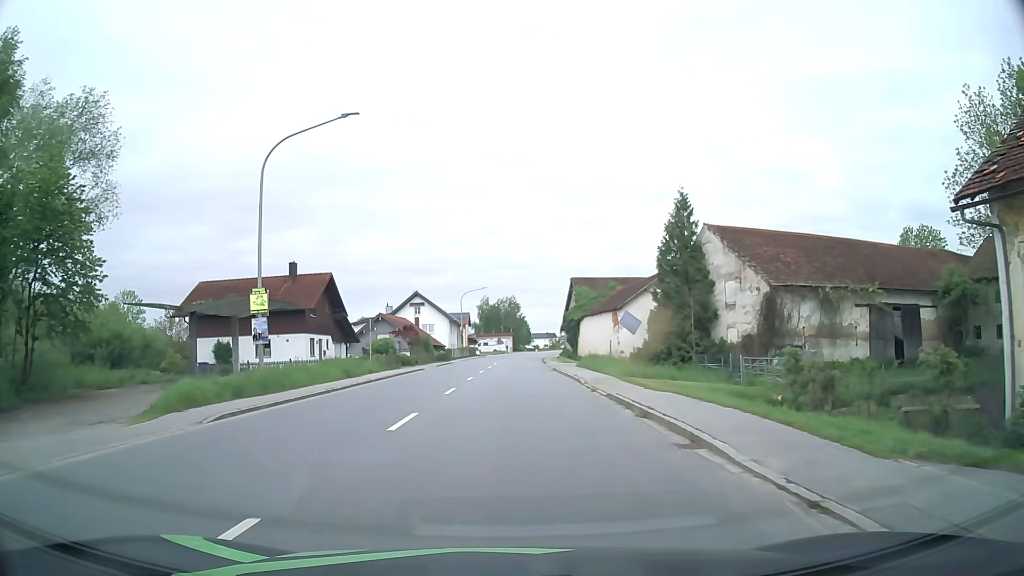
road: primary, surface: asphalt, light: Day
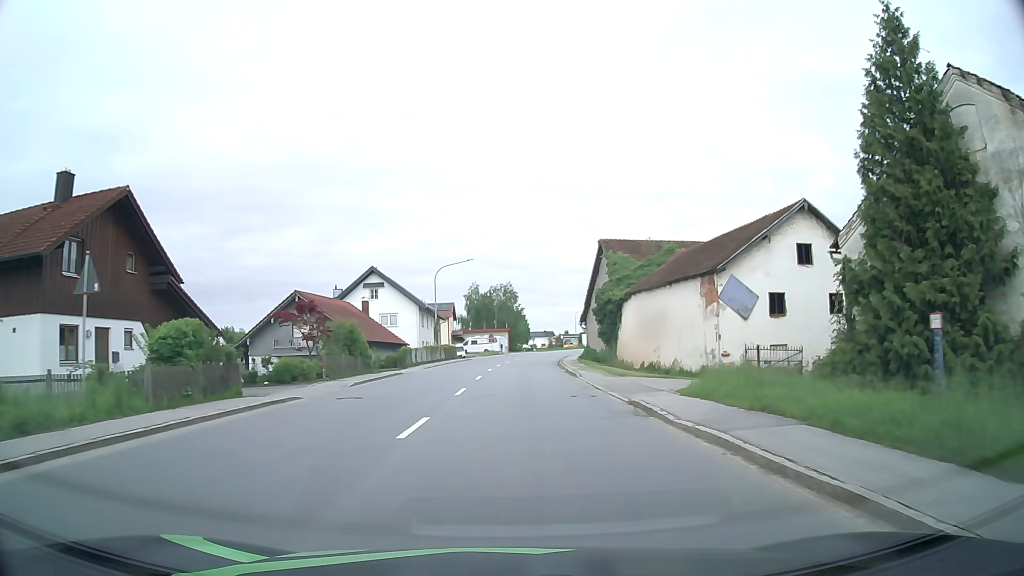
(-0.1, +28.6) m; 0°
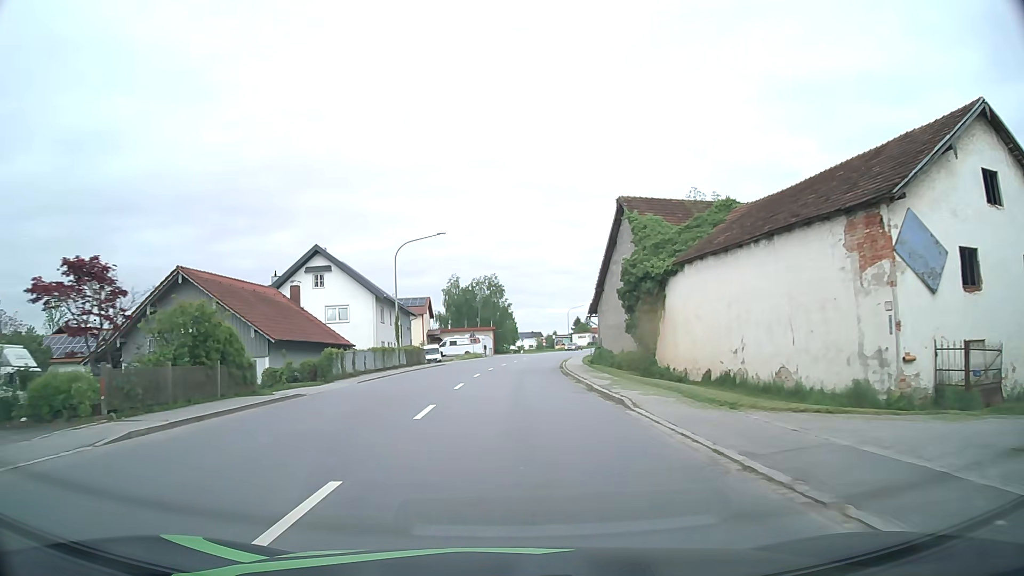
(+0.2, +15.4) m; +1°
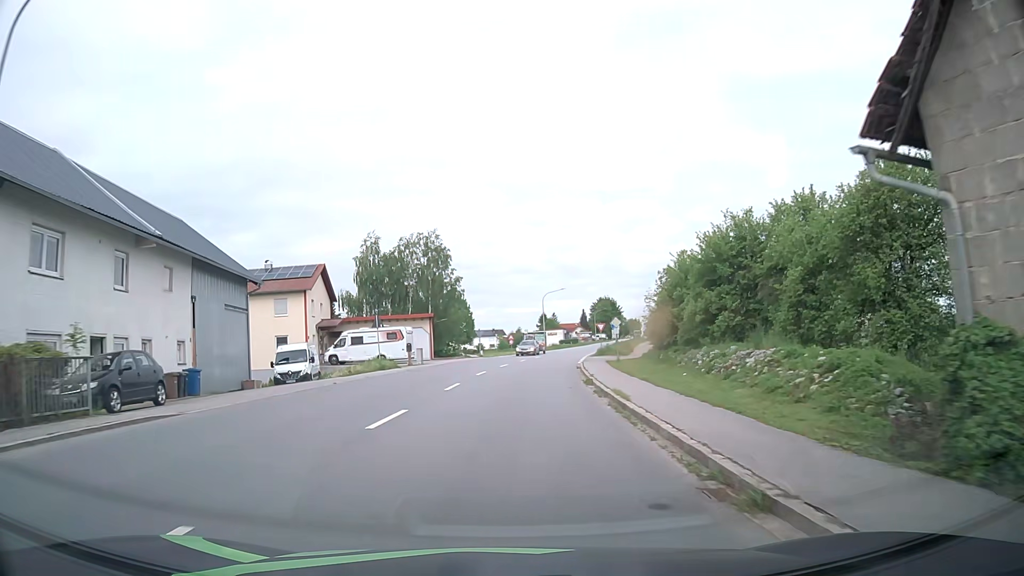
(+1.1, +38.1) m; +3°
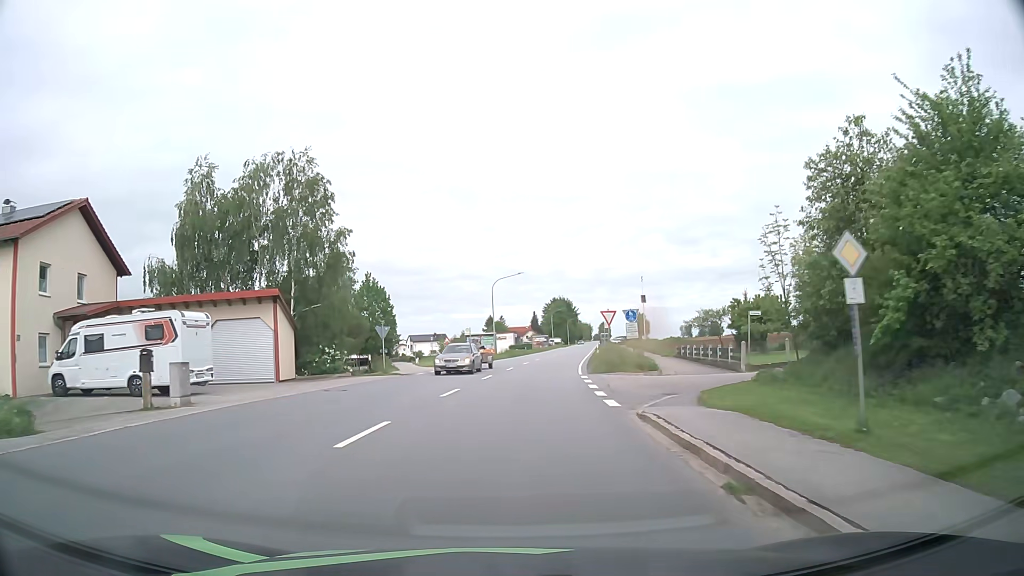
(+1.0, +29.0) m; +5°
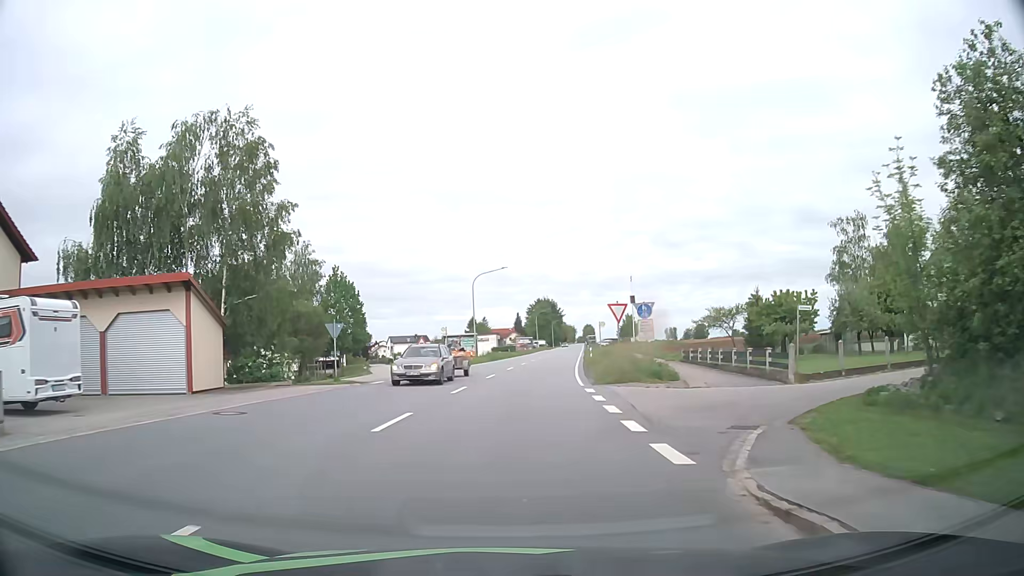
(+0.1, +7.1) m; +1°
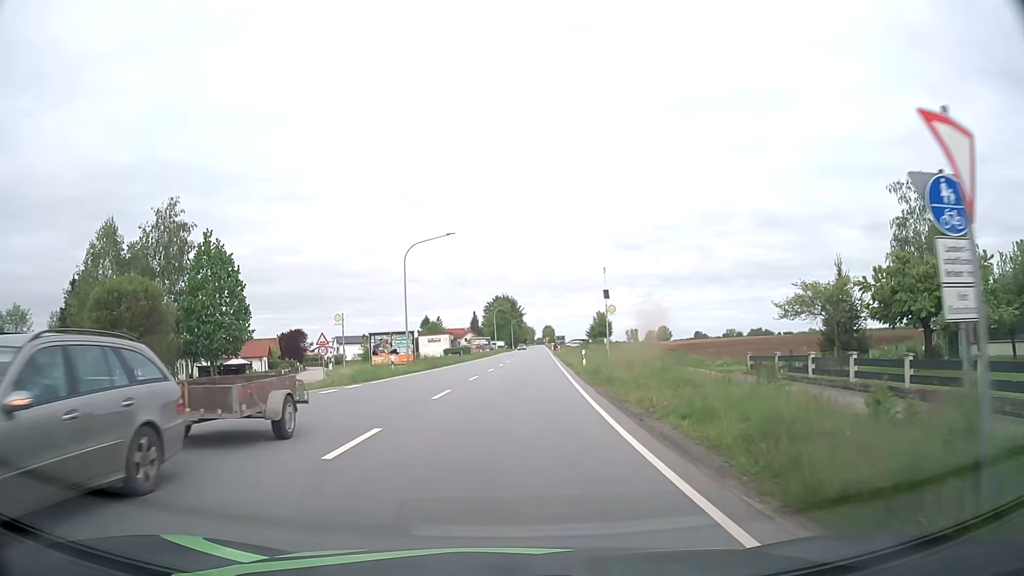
(+0.7, +20.8) m; +4°
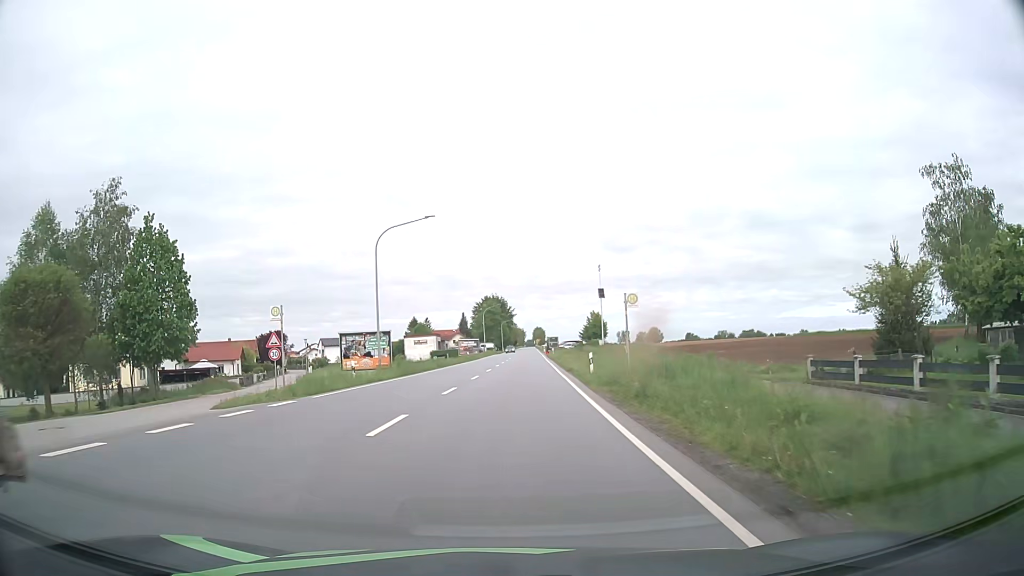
(+0.1, +6.9) m; +1°
(0, +10) (0, +20) (+1, +30) (+1, +40) (+1, +50) (+1, +60) (+2, +70) (+2, +80) (+3, +90) (+3, +100) m
